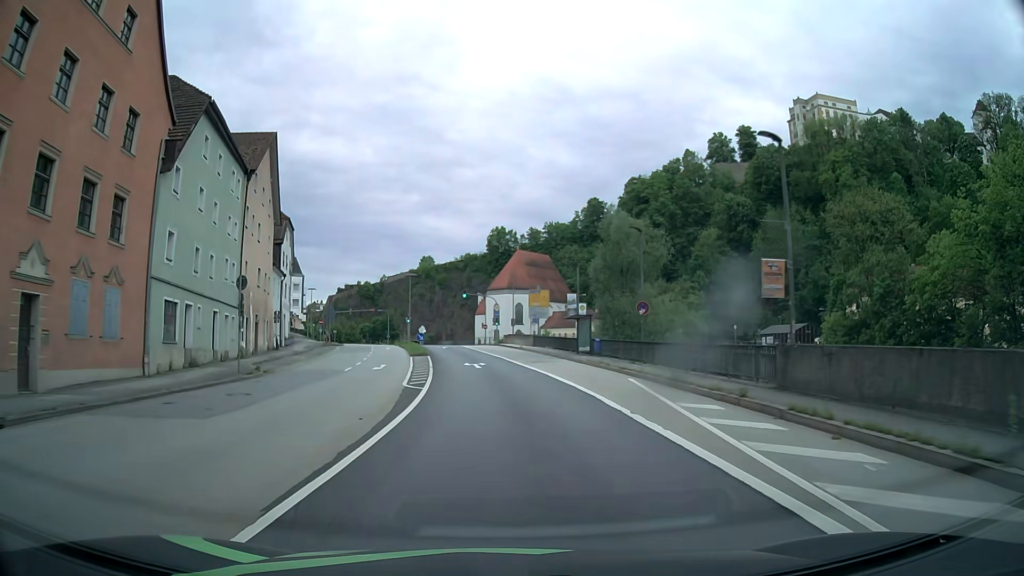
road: primary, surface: asphalt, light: Day
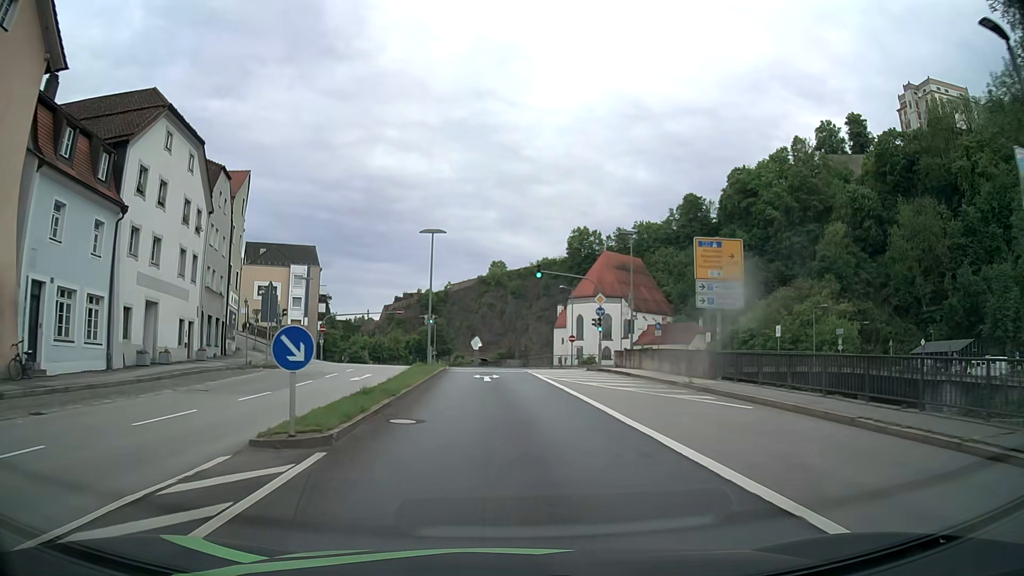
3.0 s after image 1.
(-1.9, +37.9) m; -6°
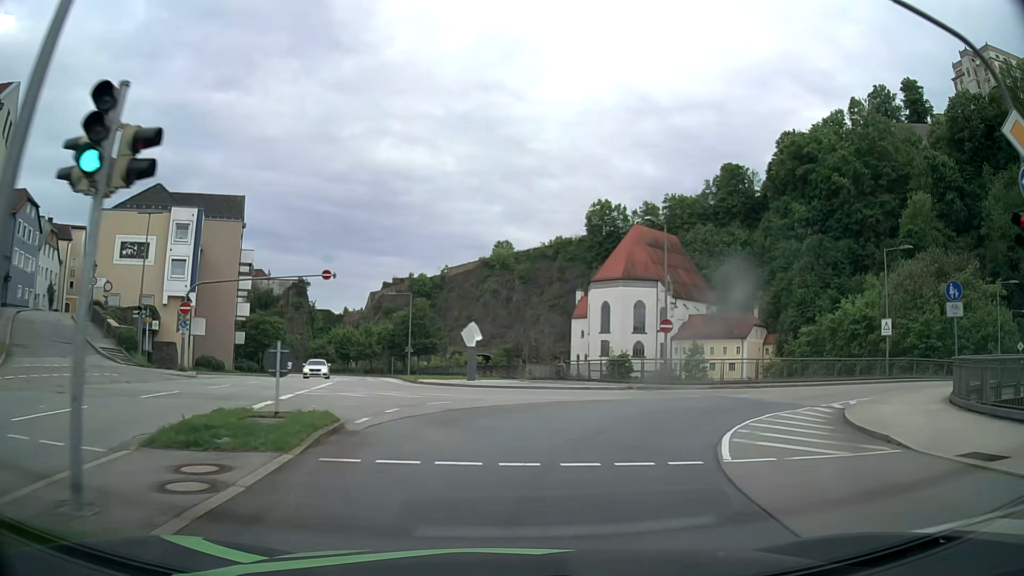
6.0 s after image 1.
(-1.2, +35.2) m; -1°
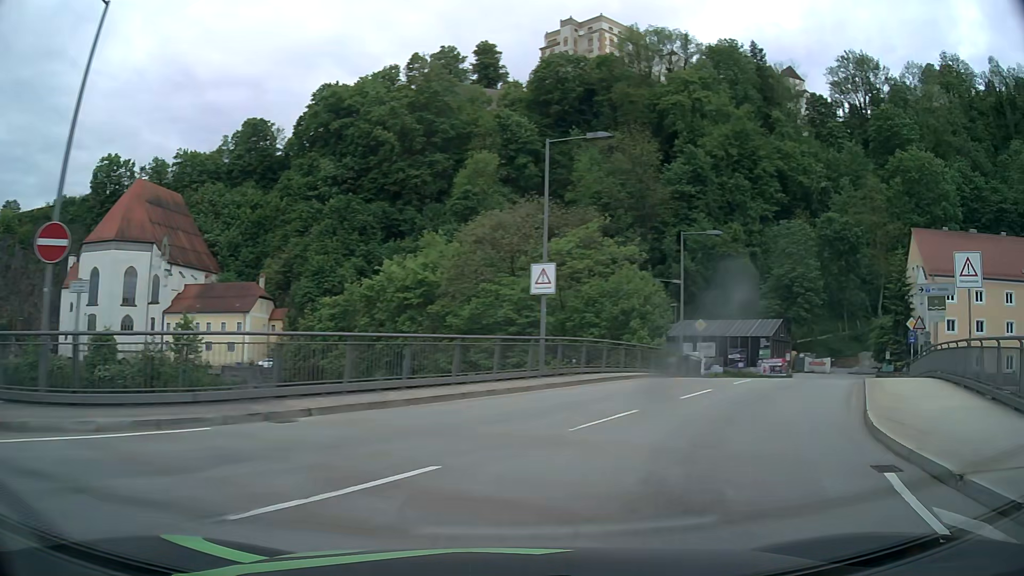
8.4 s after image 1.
(+6.1, +20.8) m; +41°
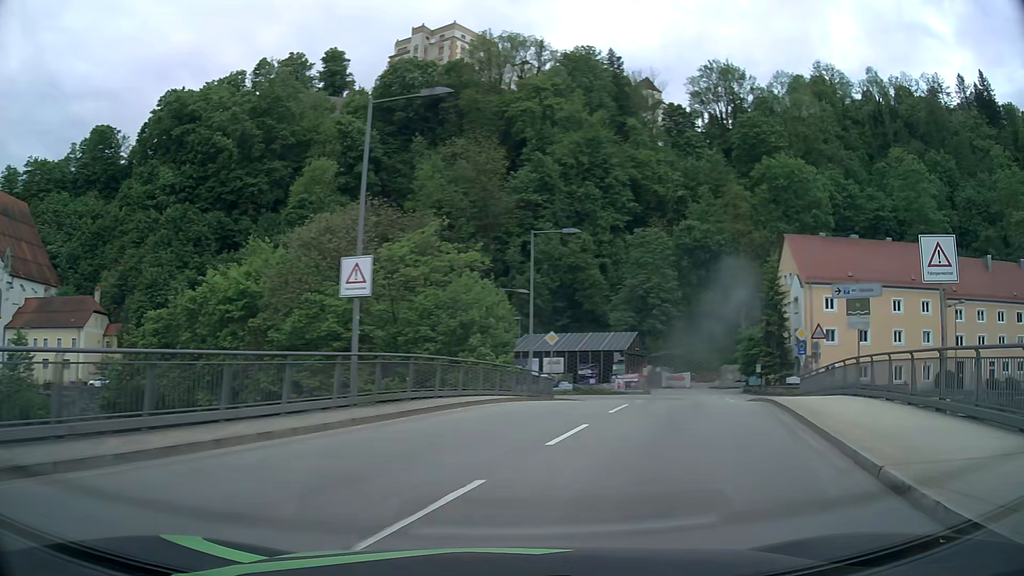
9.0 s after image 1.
(+0.6, +5.4) m; +14°
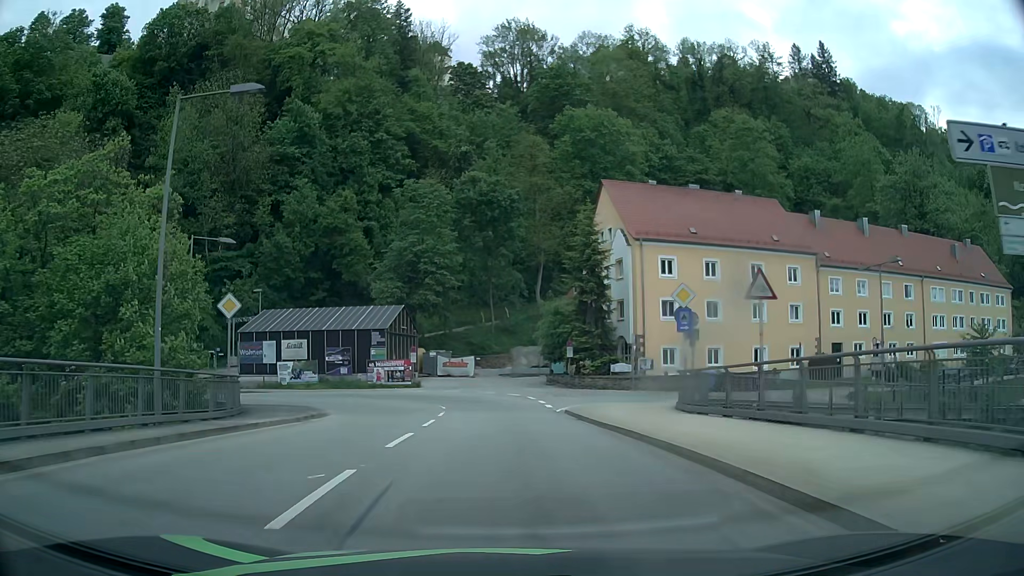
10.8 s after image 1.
(+4.1, +16.4) m; +20°
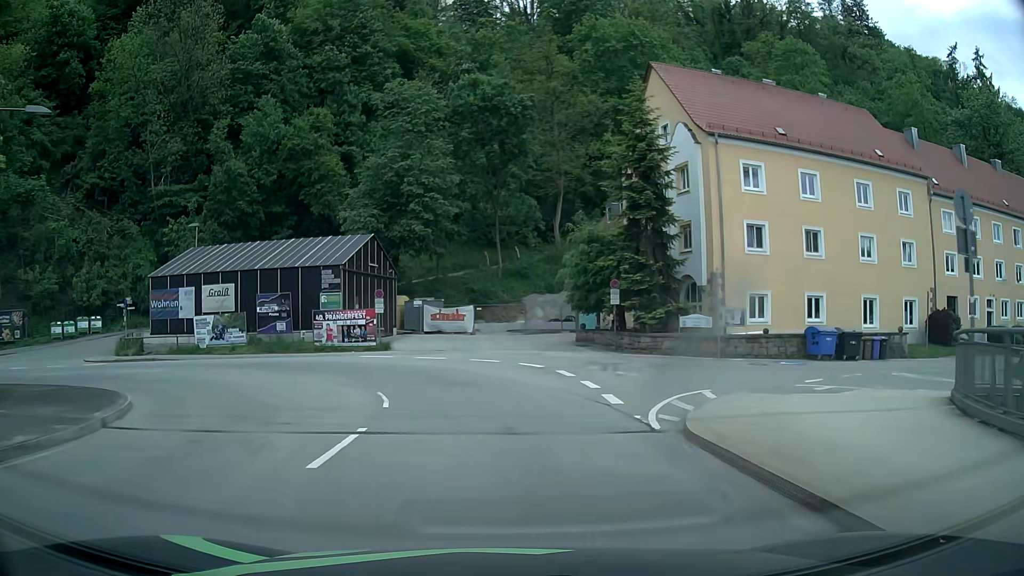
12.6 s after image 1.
(0.0, +16.3) m; -1°
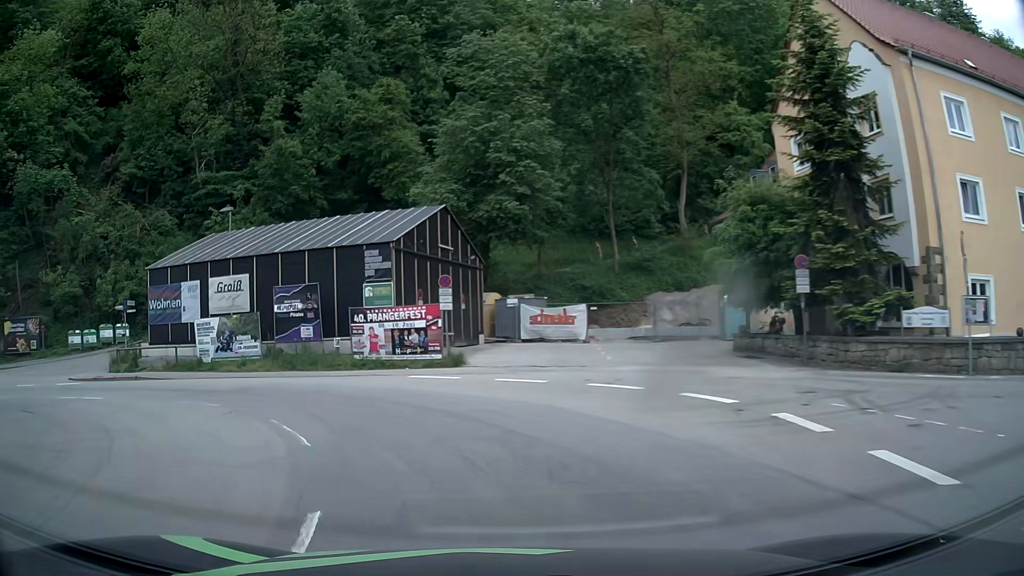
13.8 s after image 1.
(-0.4, +11.3) m; -8°
(-2, +10) (-7, +18) (-16, +22) (-26, +23) (-36, +23) (-46, +22) (-56, +21) (-66, +20) (-76, +18) (-86, +17) m
